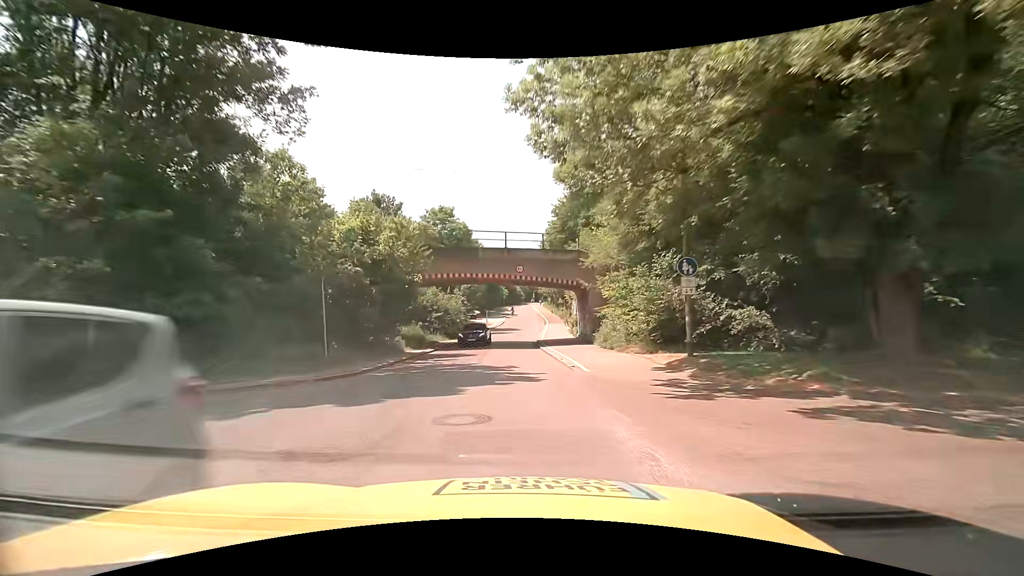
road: unclassified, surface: asphalt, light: Day
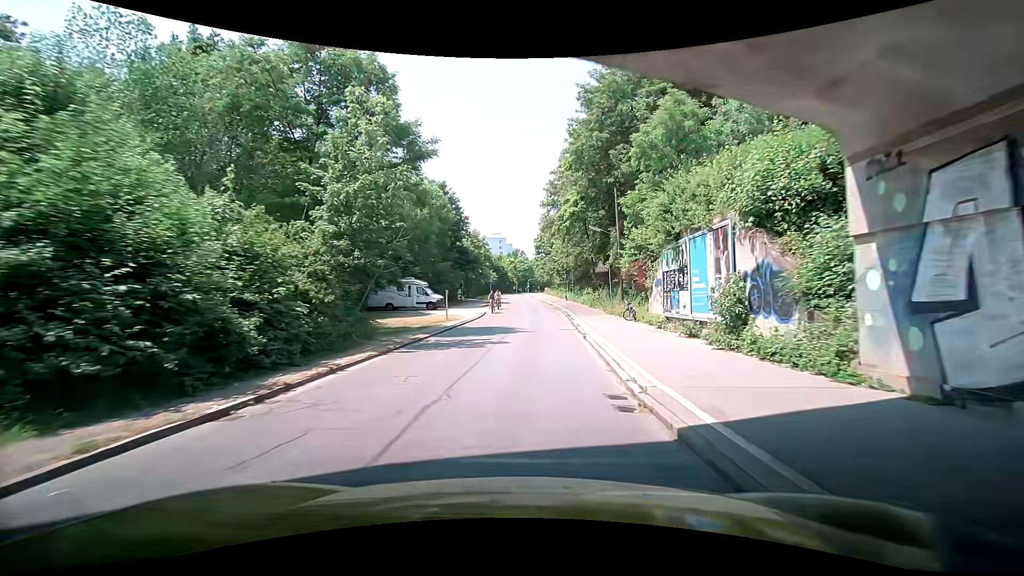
(-0.2, +36.6) m; +1°
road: residential
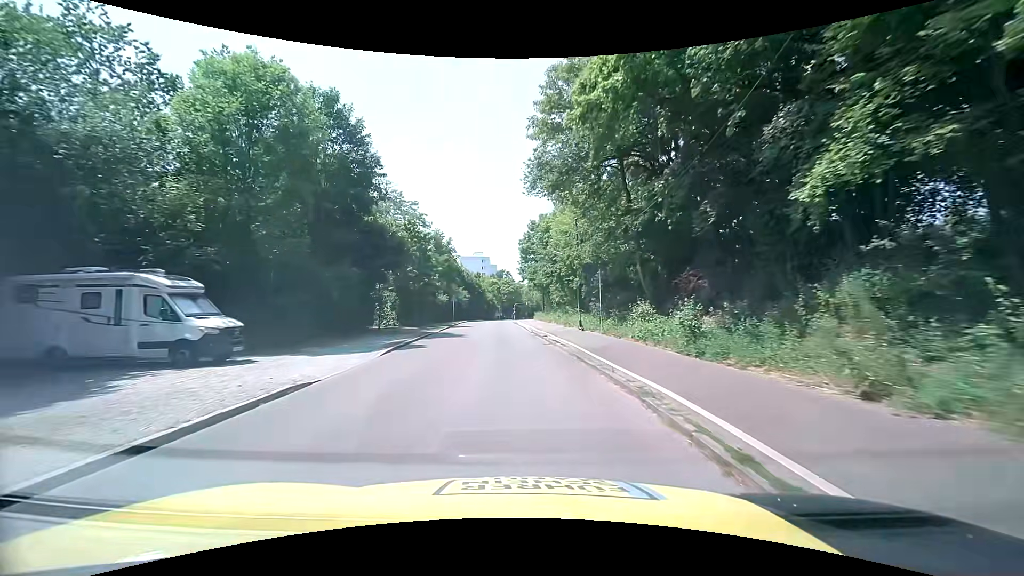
(+1.1, +30.4) m; +3°
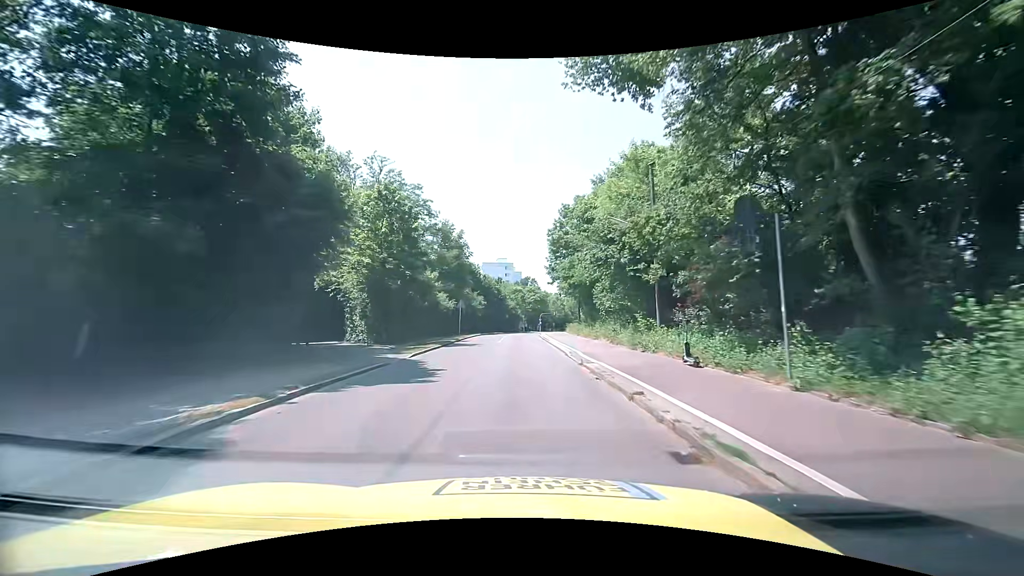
(-0.5, +15.2) m; -4°
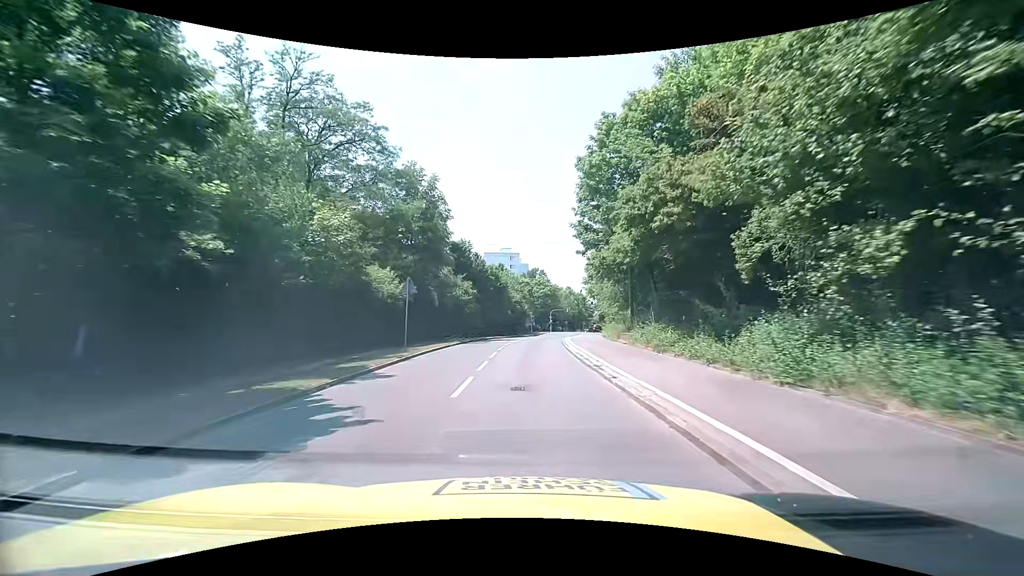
(0.0, +22.4) m; 0°
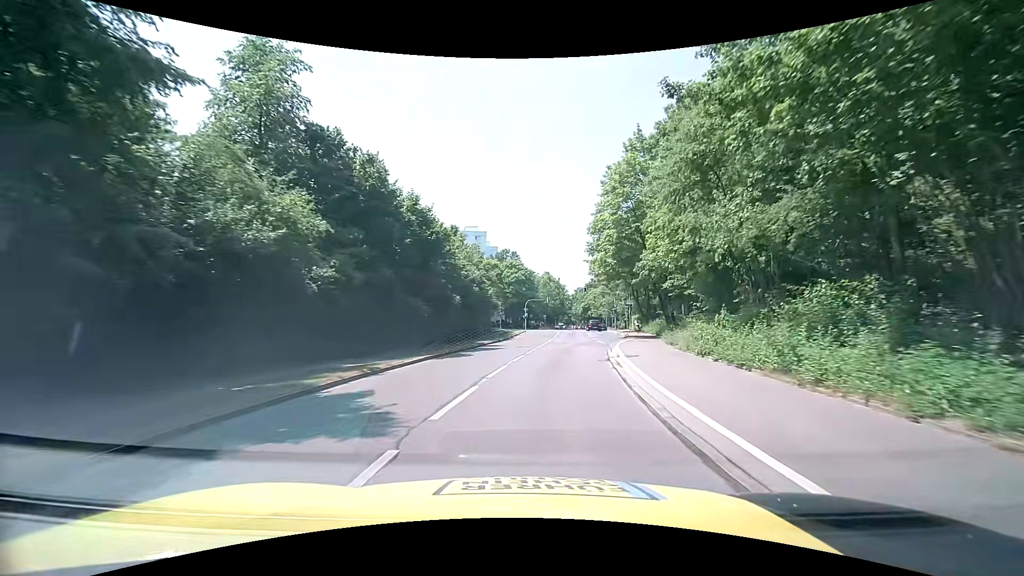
(+0.6, +29.2) m; +4°
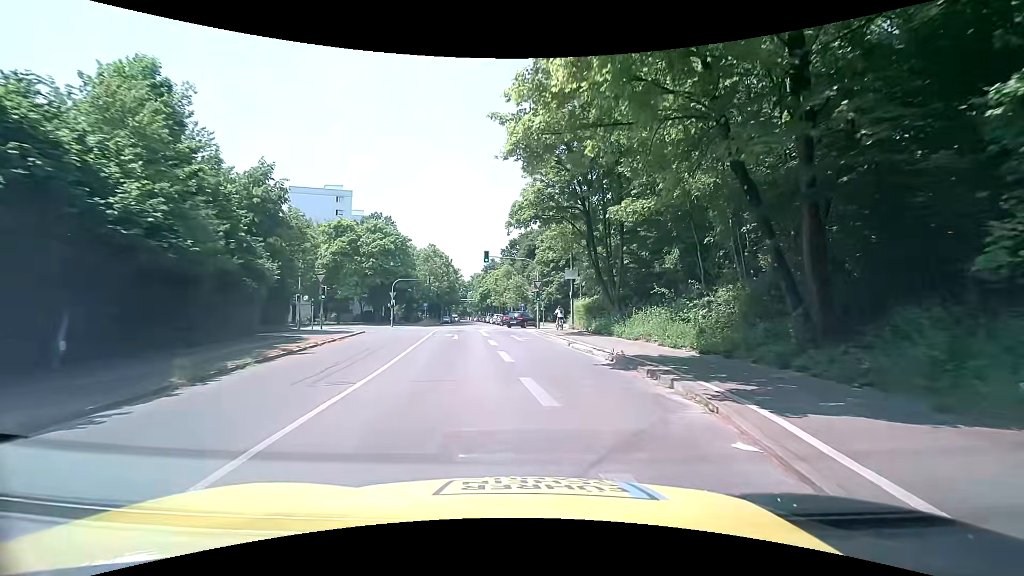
(+2.8, +31.6) m; +11°
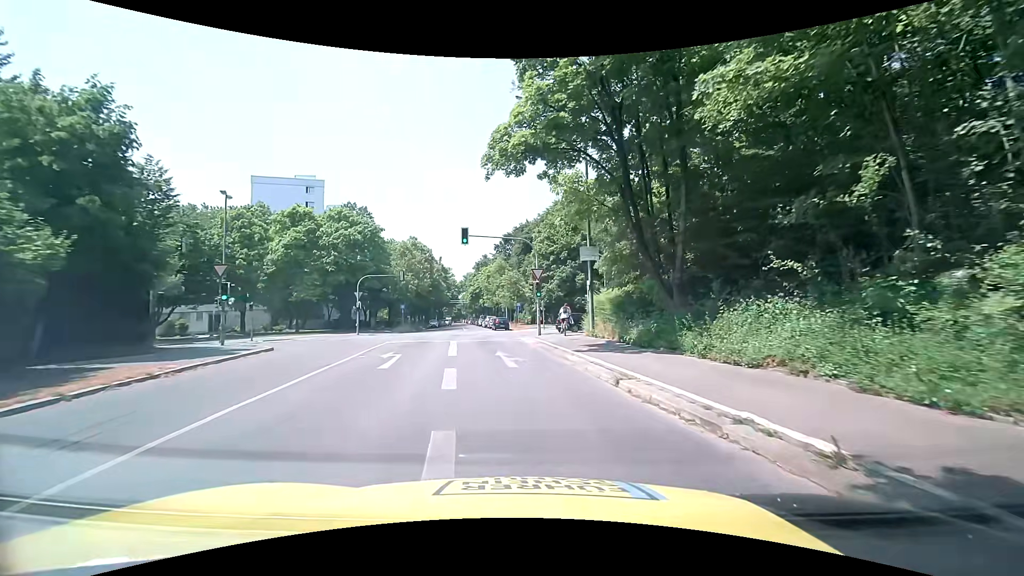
(+0.1, +11.0) m; +1°
(0, +10) (-1, +20) (-3, +30) (+2, +38) (+10, +43) (+19, +48) (+28, +53) (+37, +57) (+46, +62) (+55, +66) m
